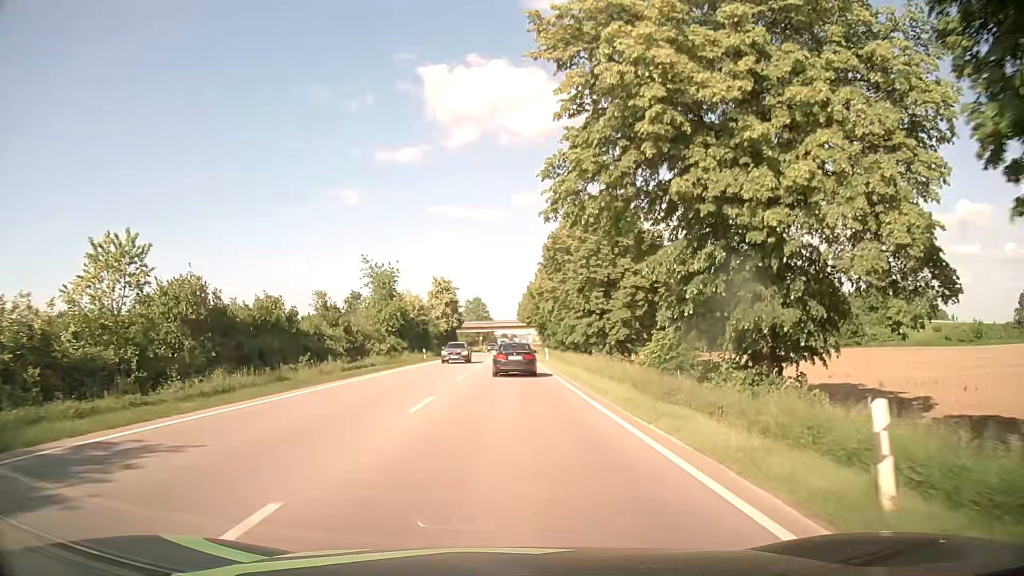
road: primary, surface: asphalt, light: Day
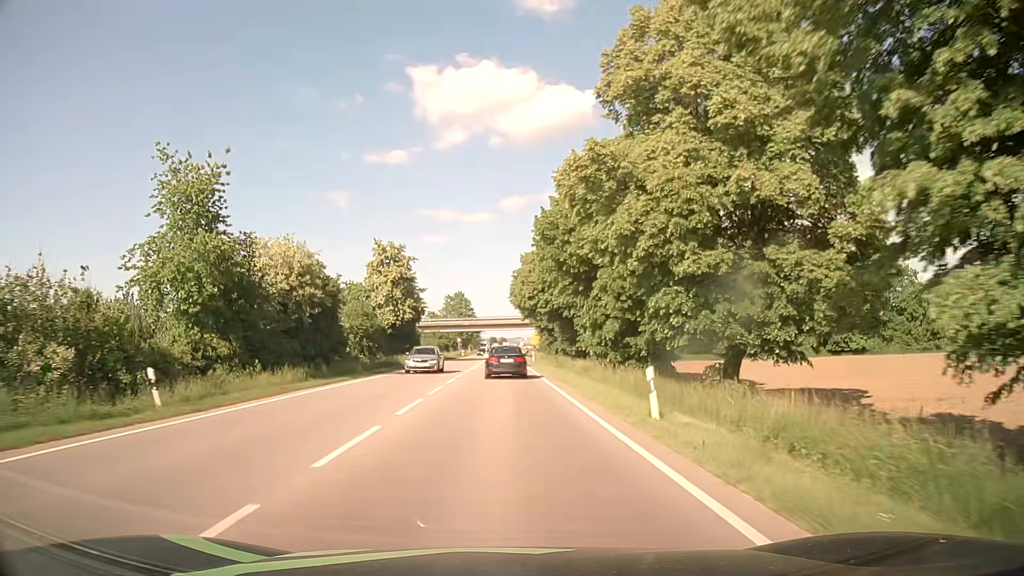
(+0.5, +42.0) m; +1°
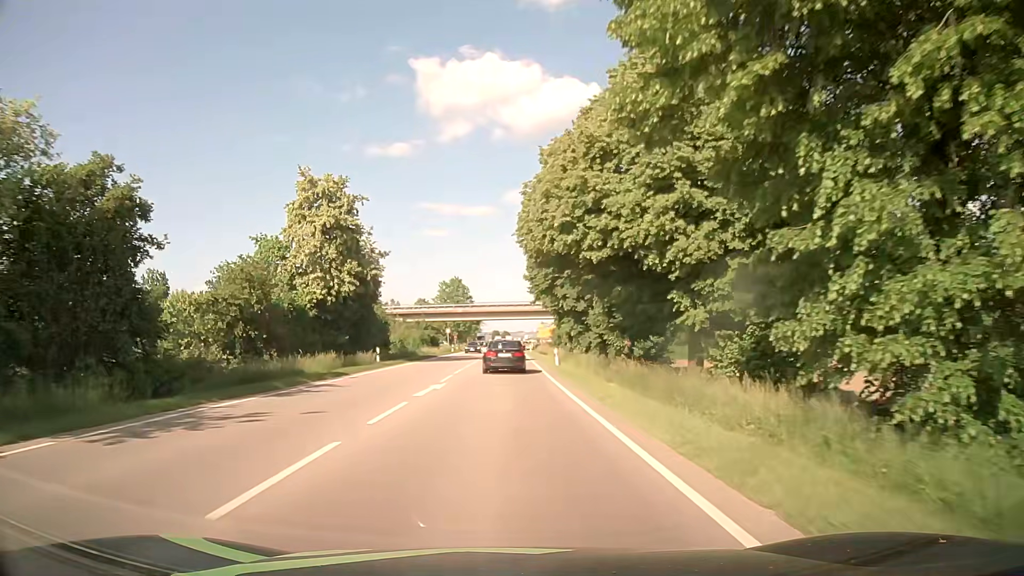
(0.0, +26.5) m; 0°
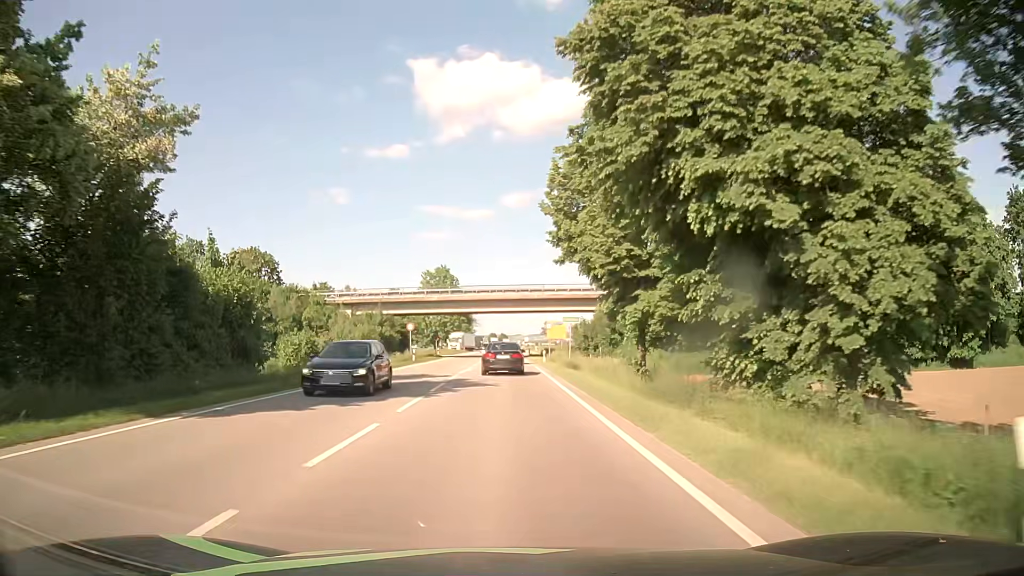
(-0.2, +33.8) m; 0°
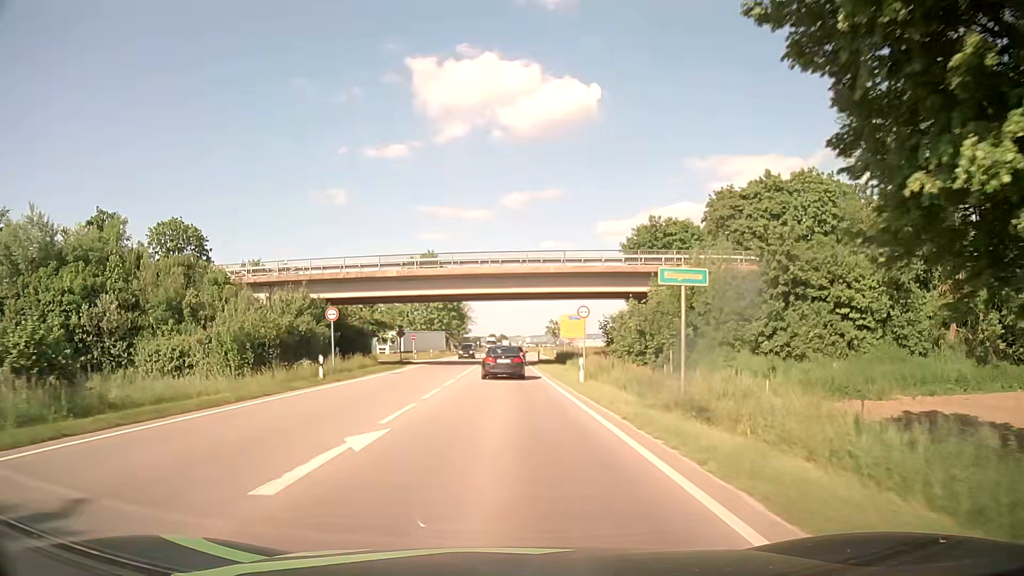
(+0.2, +25.4) m; +1°
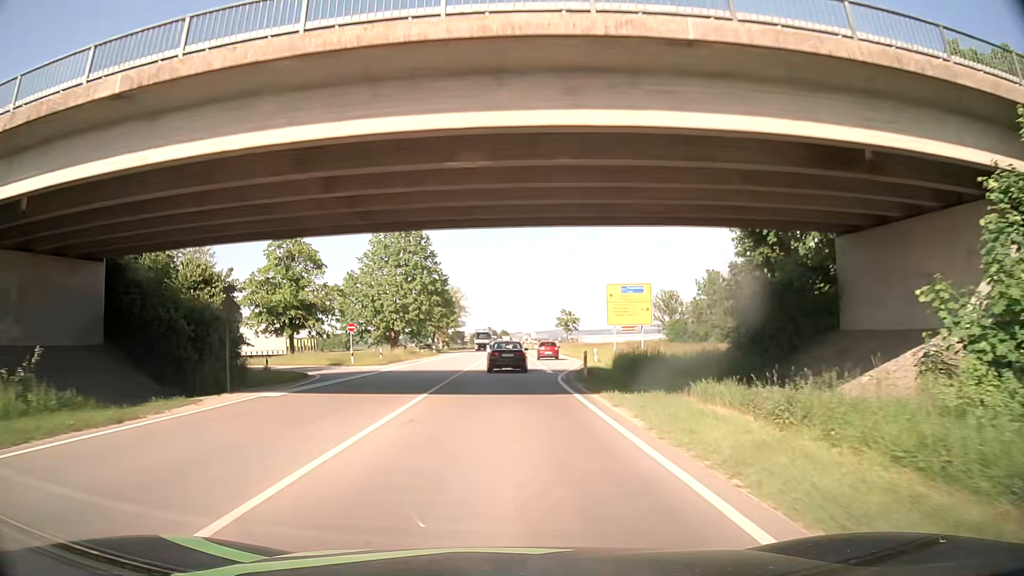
(-0.3, +33.4) m; 0°
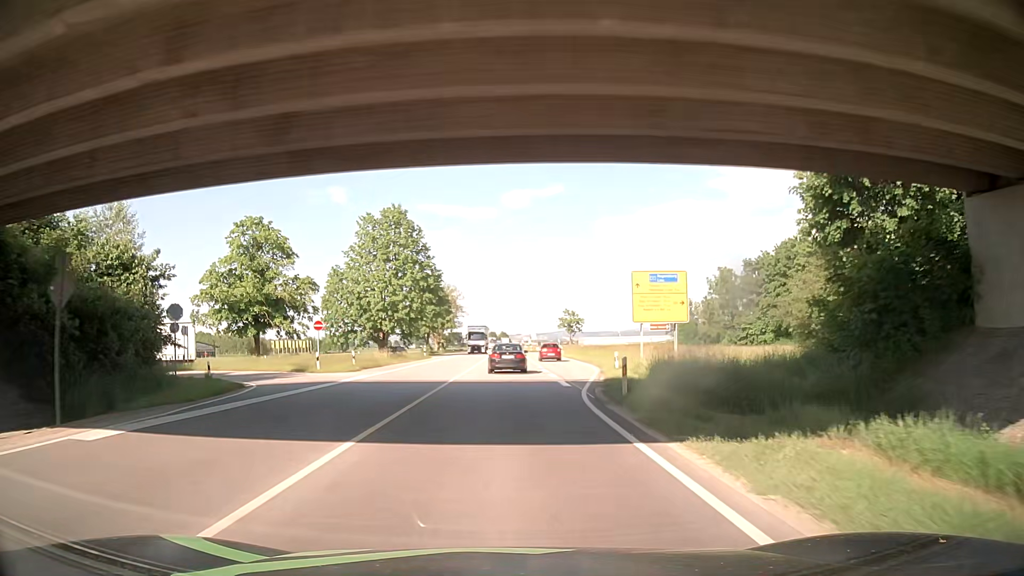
(0.0, +8.4) m; 0°
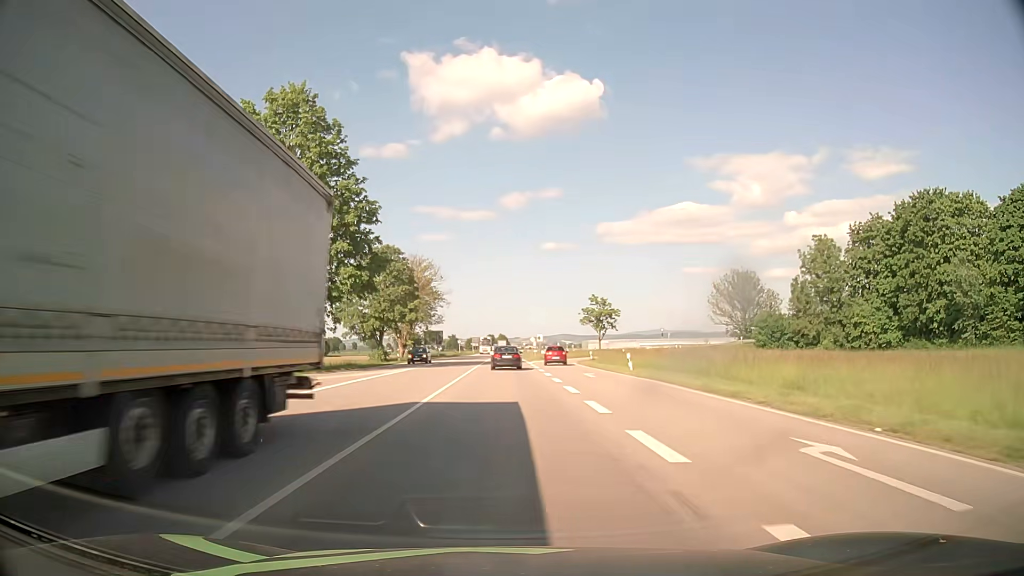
(-0.1, +43.9) m; 0°
(0, +10) (0, +20) (0, +30) (0, +40) (0, +50) (0, +60) (0, +70) (0, +80) (0, +90) (0, +100) m
